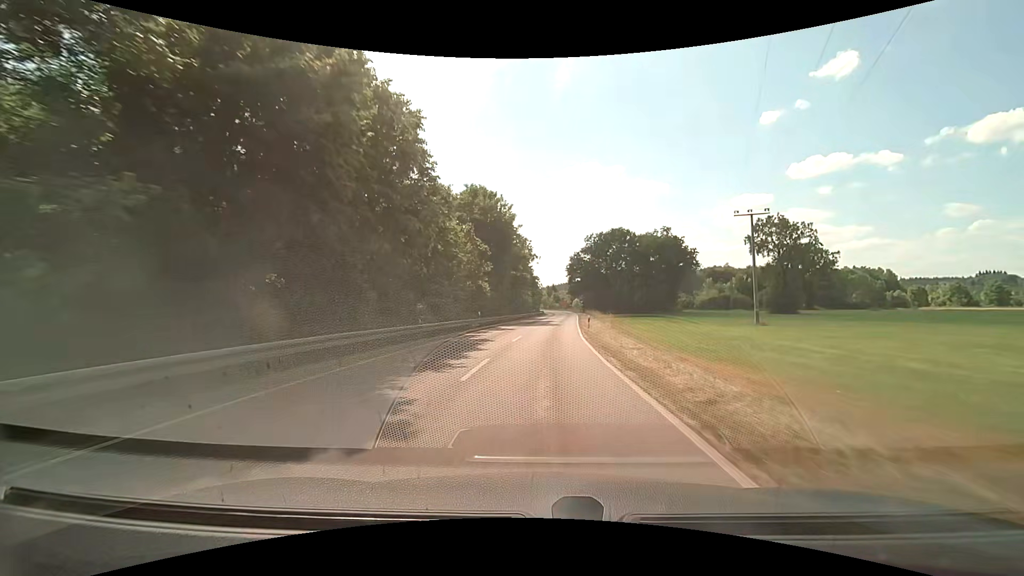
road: tertiary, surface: asphalt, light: Day
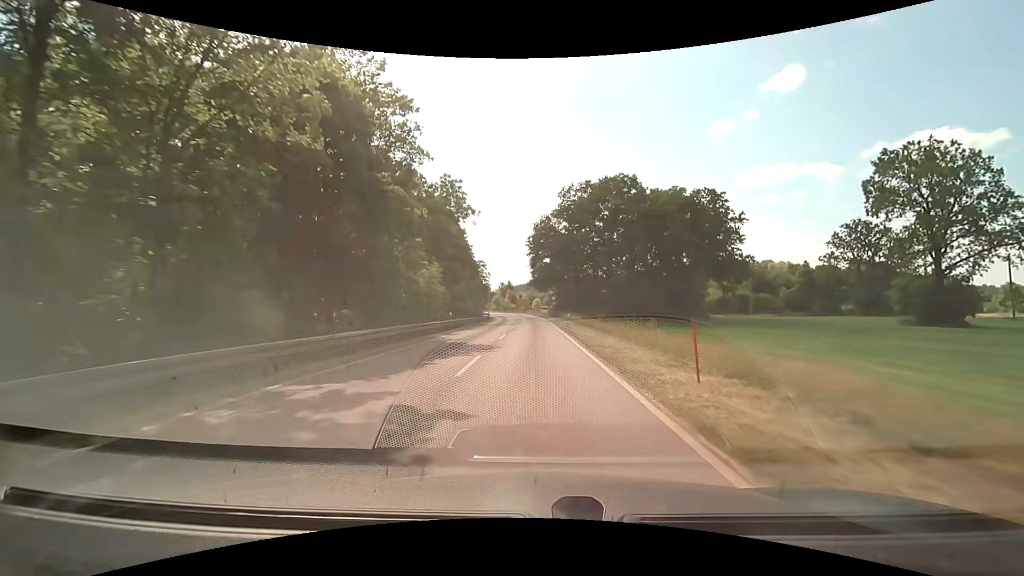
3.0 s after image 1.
(+2.3, +51.0) m; +5°
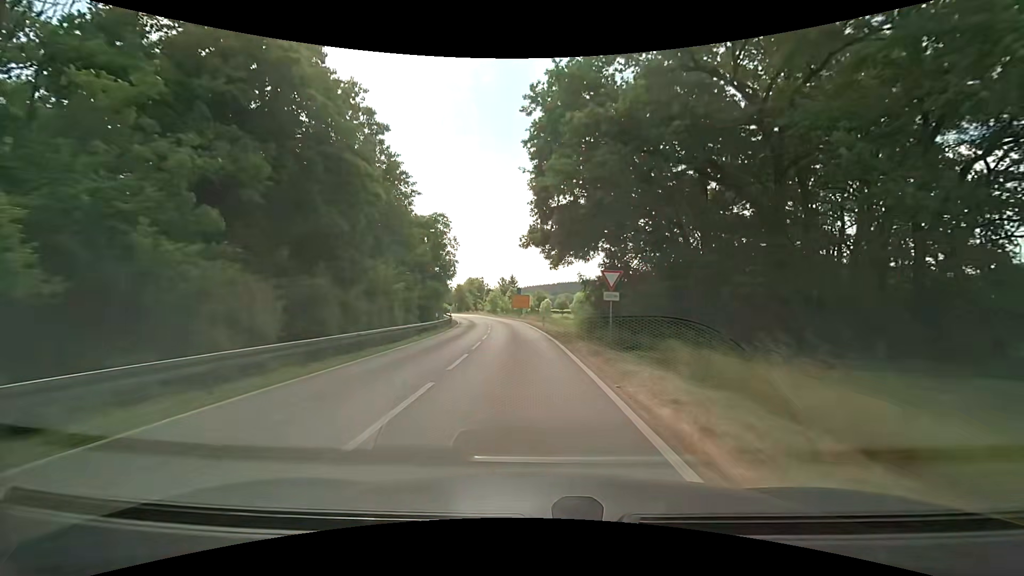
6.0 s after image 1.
(+0.1, +48.8) m; -1°
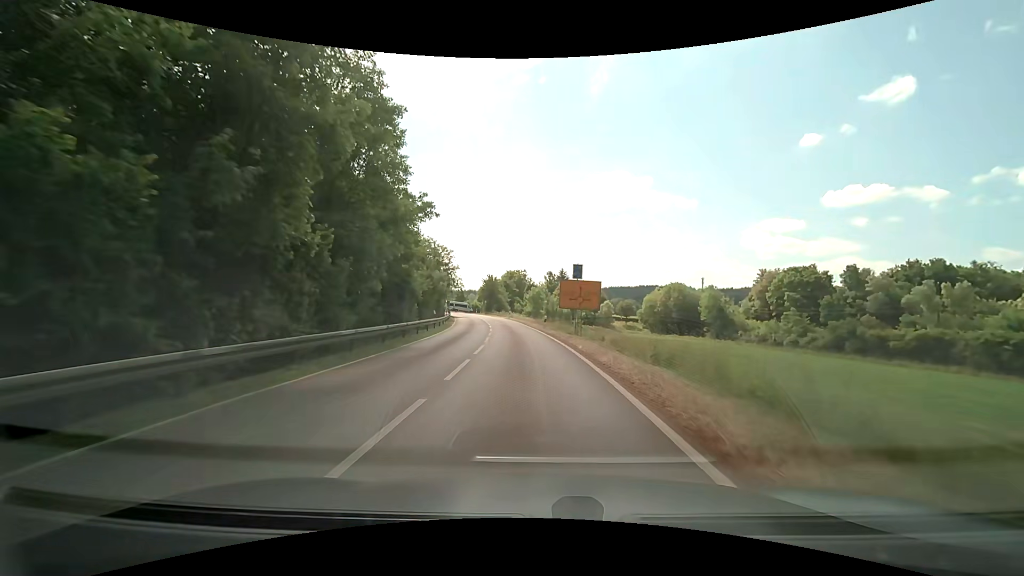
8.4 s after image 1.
(-1.6, +37.8) m; -5°
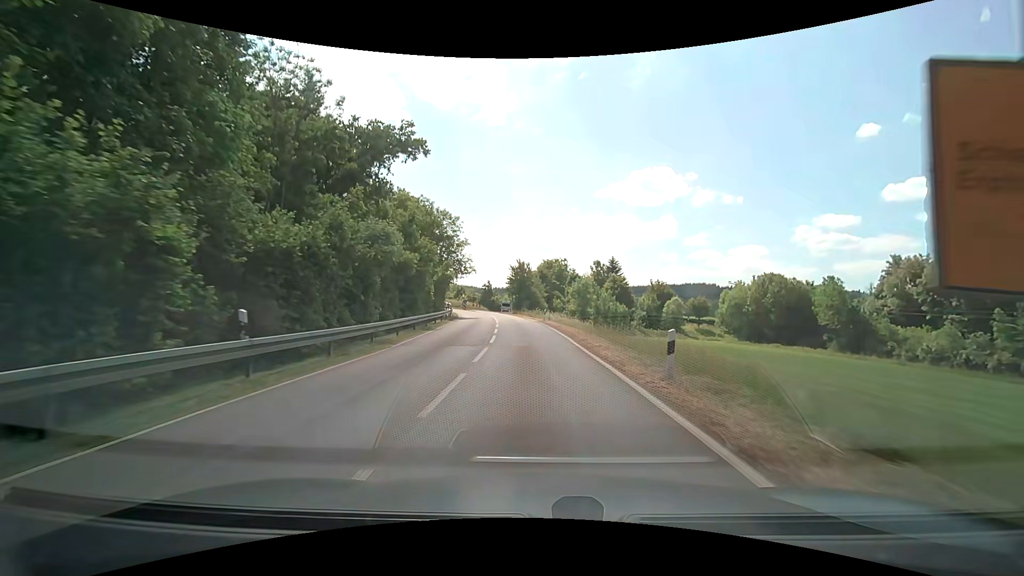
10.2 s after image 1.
(-1.2, +26.8) m; -5°
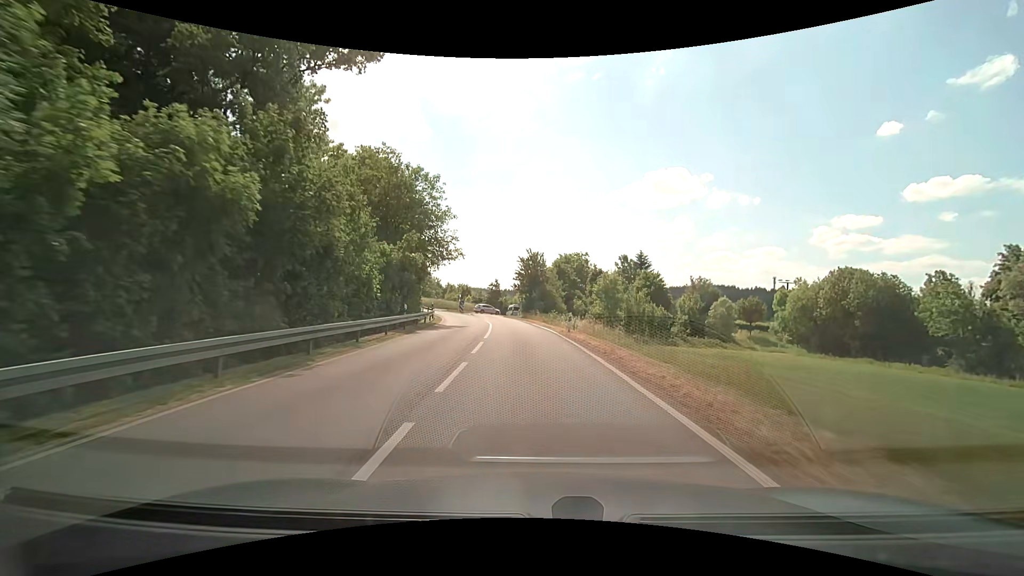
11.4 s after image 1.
(-0.2, +16.8) m; -1°
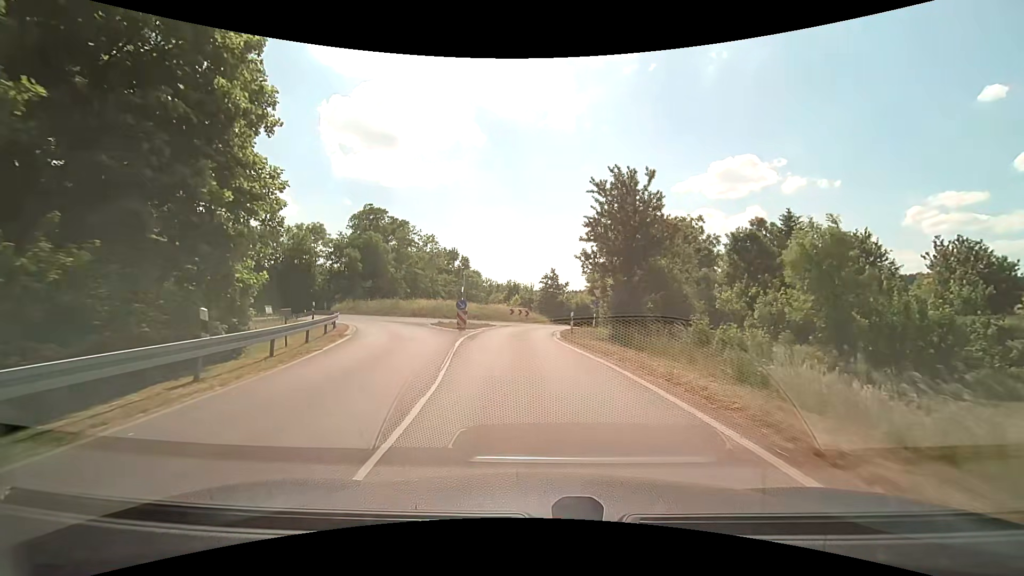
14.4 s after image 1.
(-1.8, +36.1) m; -7°
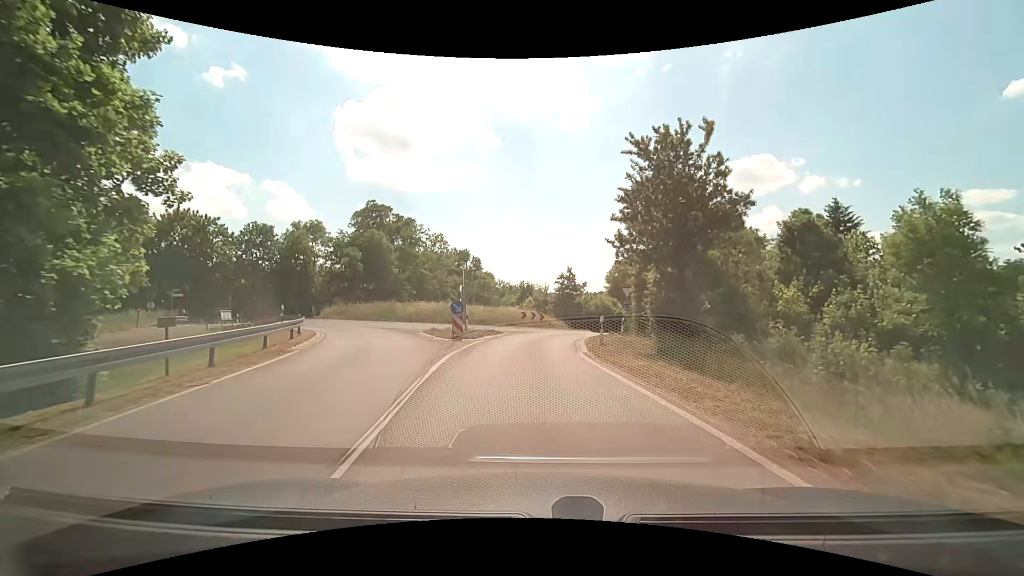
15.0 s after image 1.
(-0.1, +5.8) m; -2°
(0, +10) (0, +20) (+1, +30) (+6, +39) (+8, +49) (+5, +58) (-4, +63) (-13, +64) (-22, +59) (-31, +55) m
